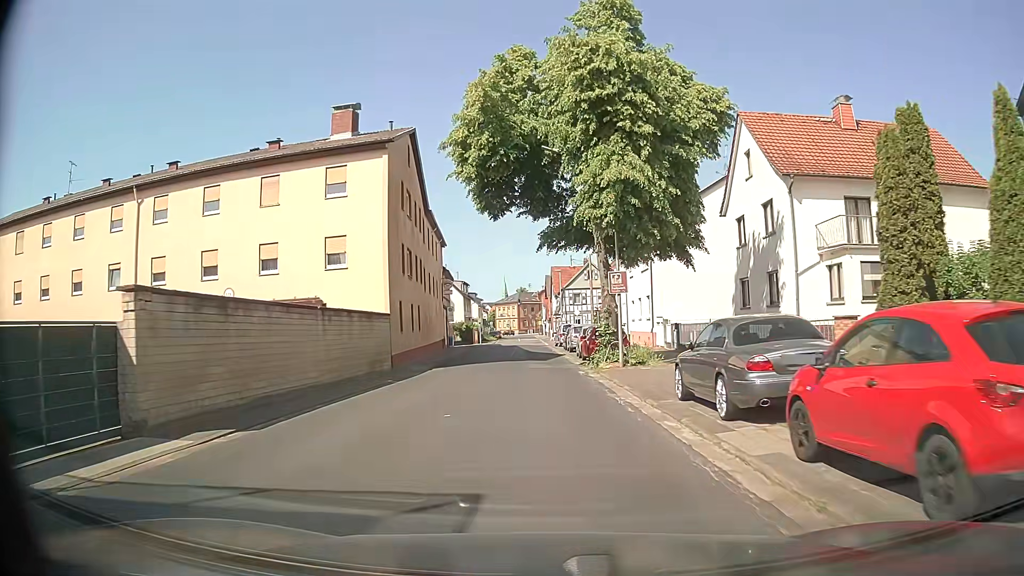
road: secondary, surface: asphalt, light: Day
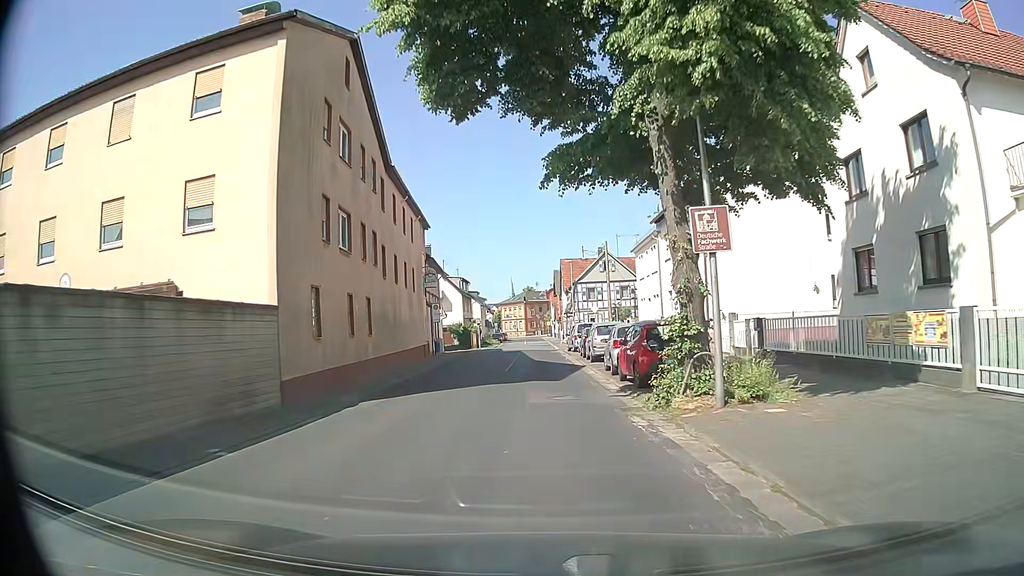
(-0.1, +11.5) m; 0°
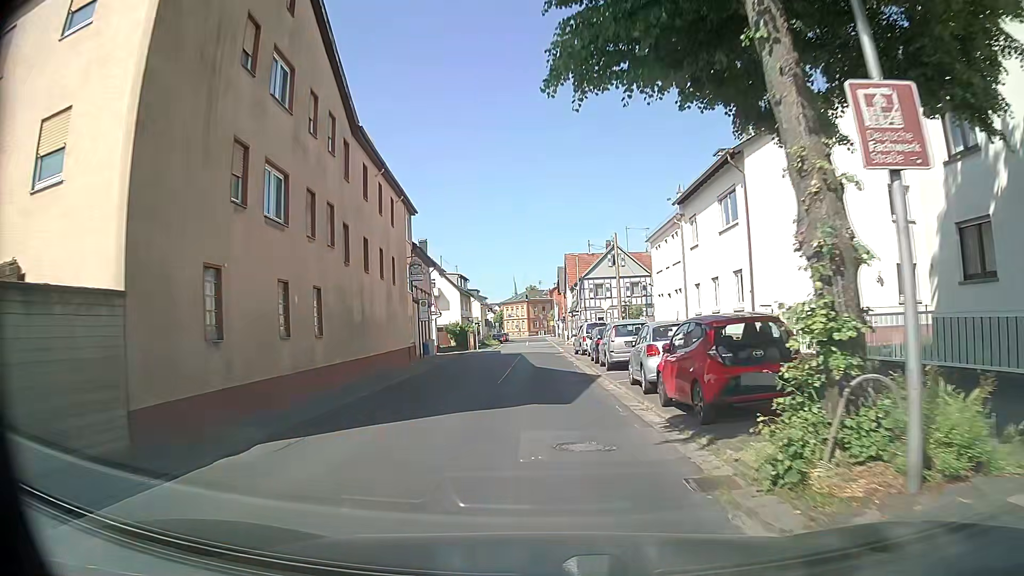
(-0.1, +5.8) m; -2°
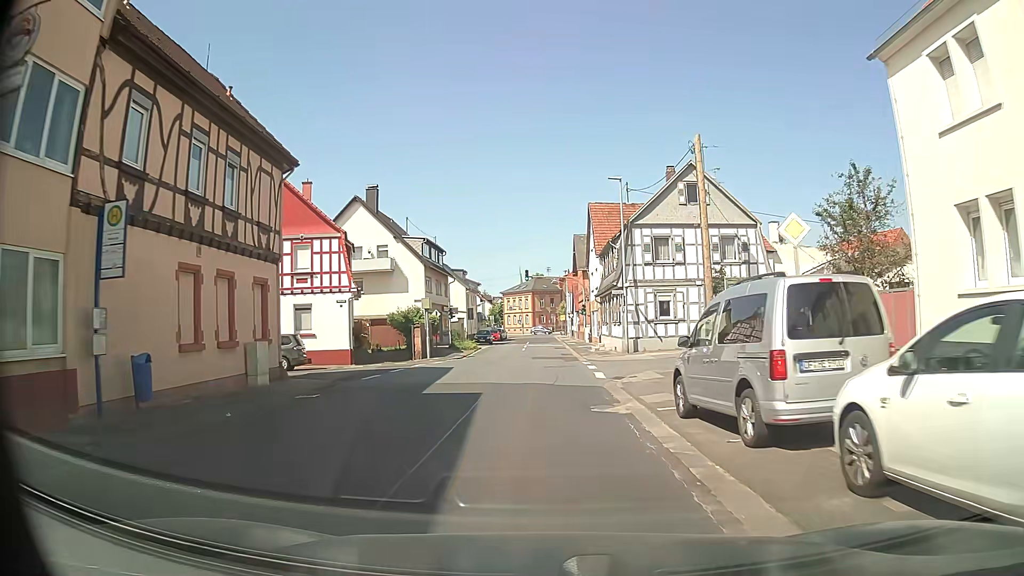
(+0.3, +30.4) m; +1°
(0, +10) (0, +20) (0, +30) (0, +40) (0, +50) (0, +60) (0, +70) (0, +80) (-1, +90) (-1, +100) m
